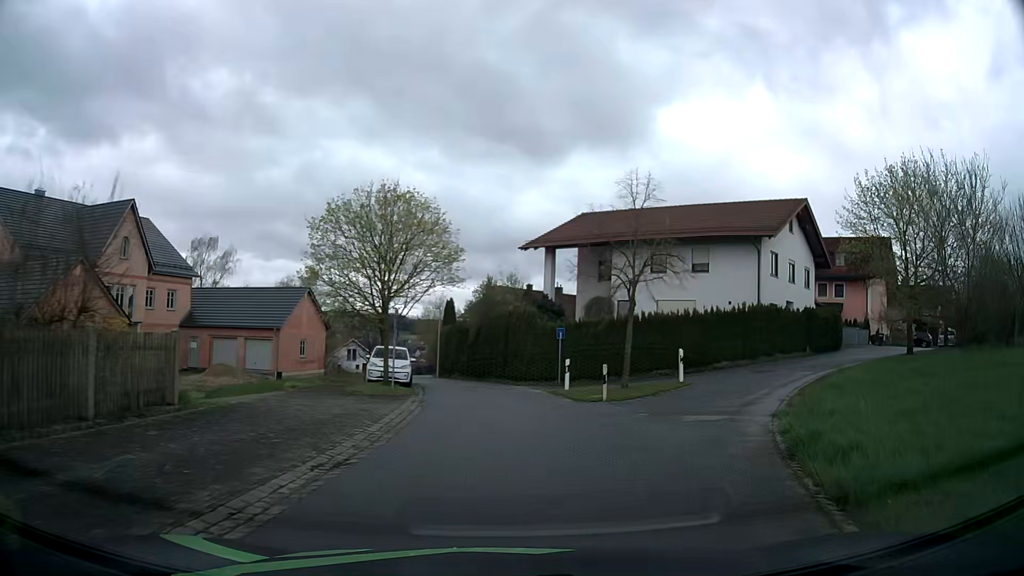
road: residential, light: Day
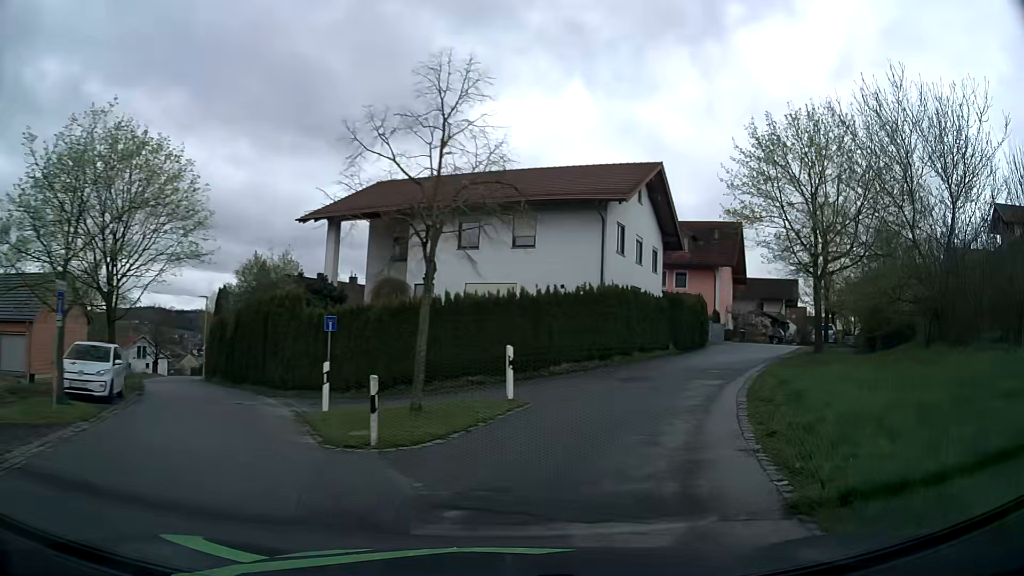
(+1.1, +8.4) m; +16°
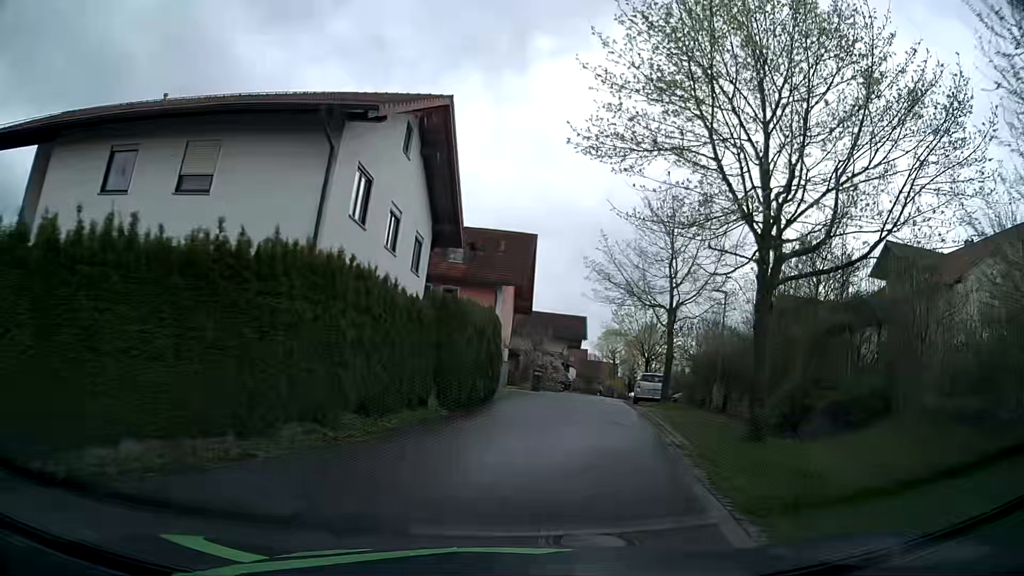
(+2.5, +12.9) m; +21°
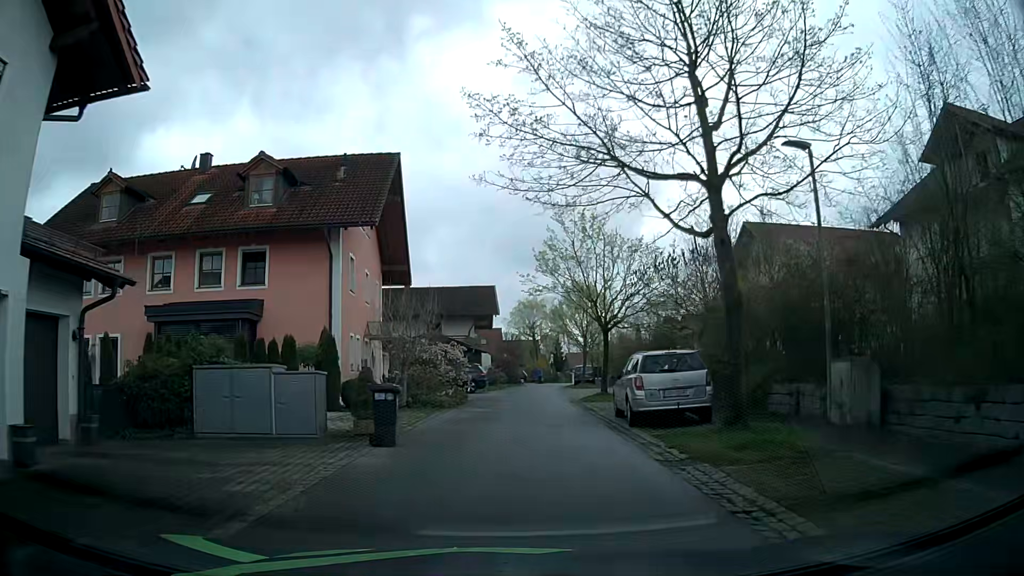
(+2.0, +17.5) m; +9°
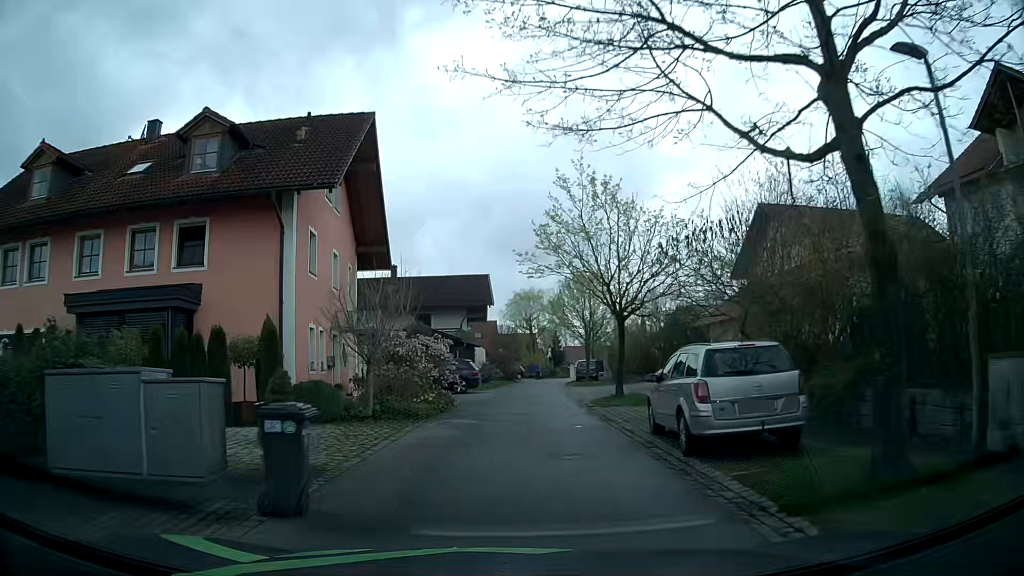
(-0.1, +4.6) m; -2°
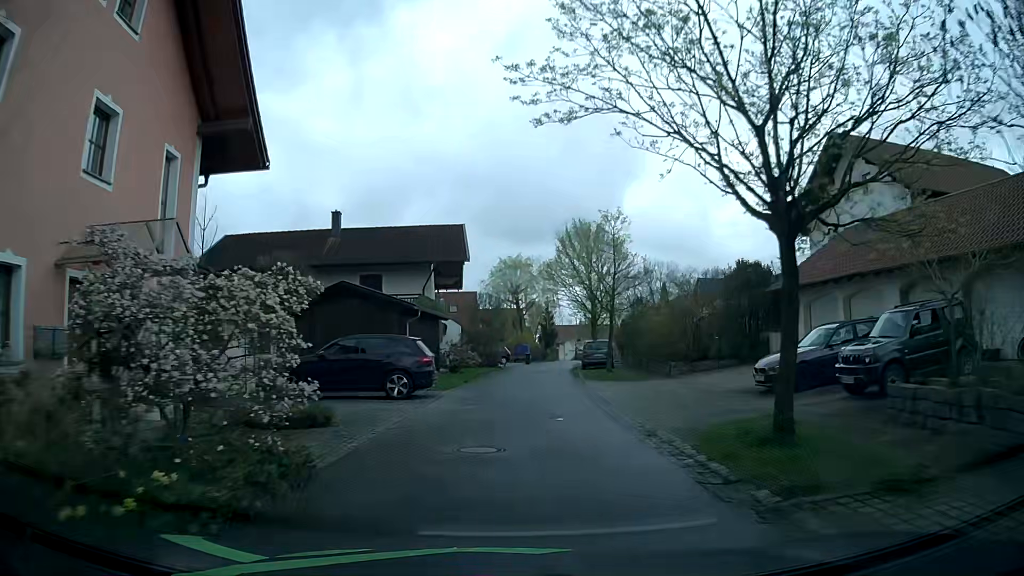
(+0.3, +14.3) m; +2°
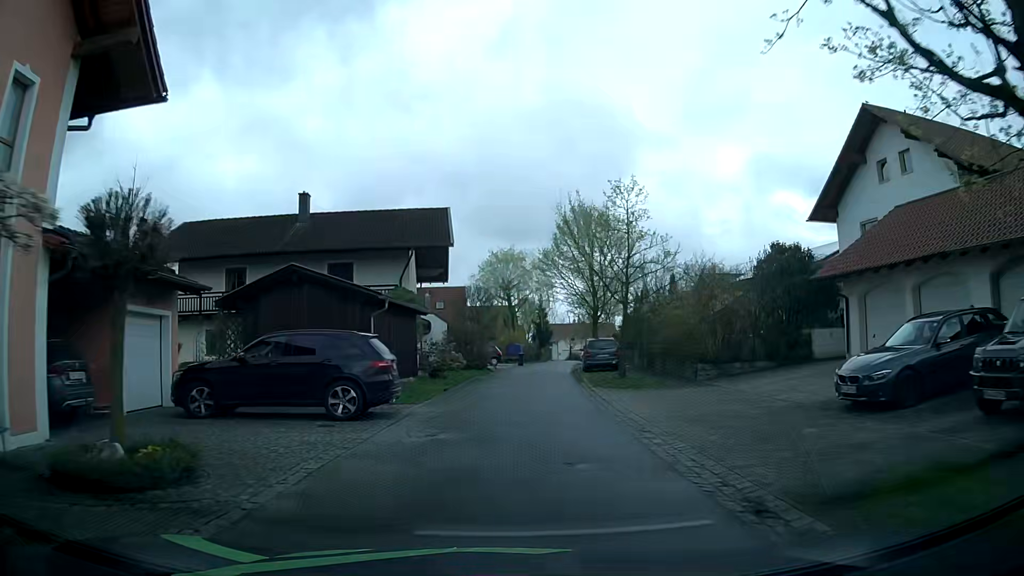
(0.0, +5.0) m; 0°
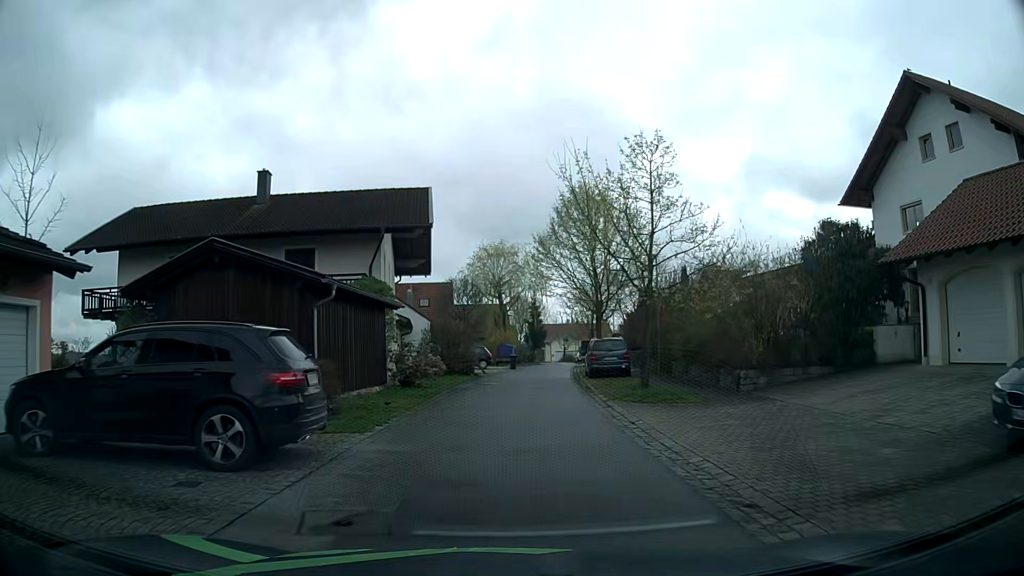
(0.0, +5.0) m; 0°
(0, +10) (+1, +20) (+1, +30) (+2, +40) (+4, +50) (+5, +60) (+6, +70) (+7, +80) (+8, +90) (+8, +100) m
